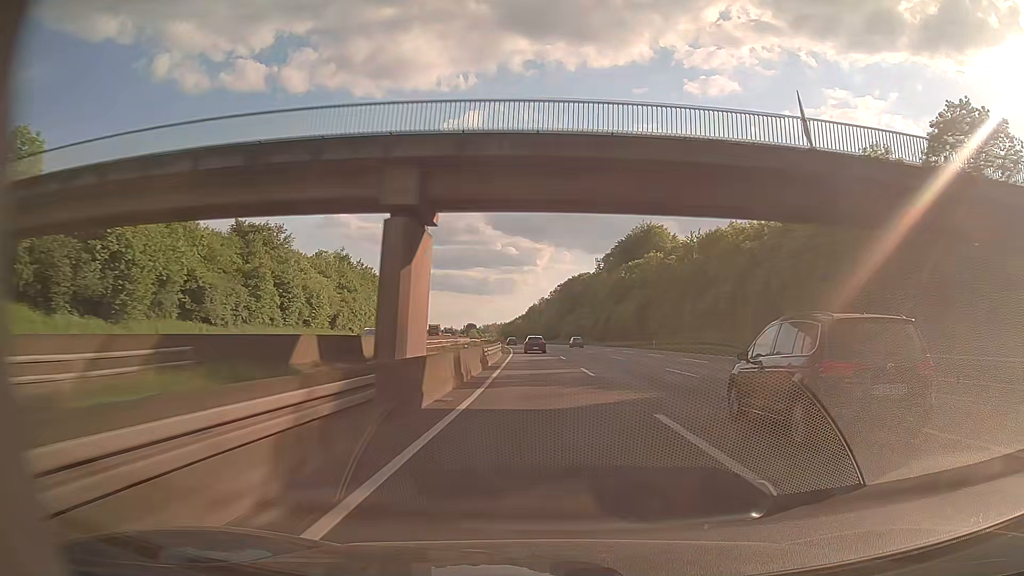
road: motorway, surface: asphalt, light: Day
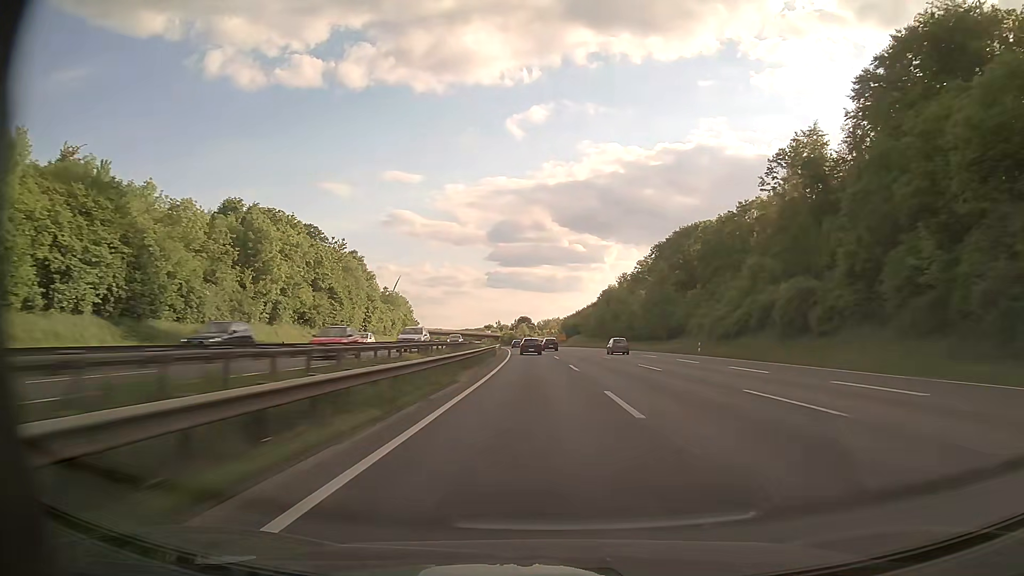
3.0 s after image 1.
(-5.6, +119.5) m; -6°
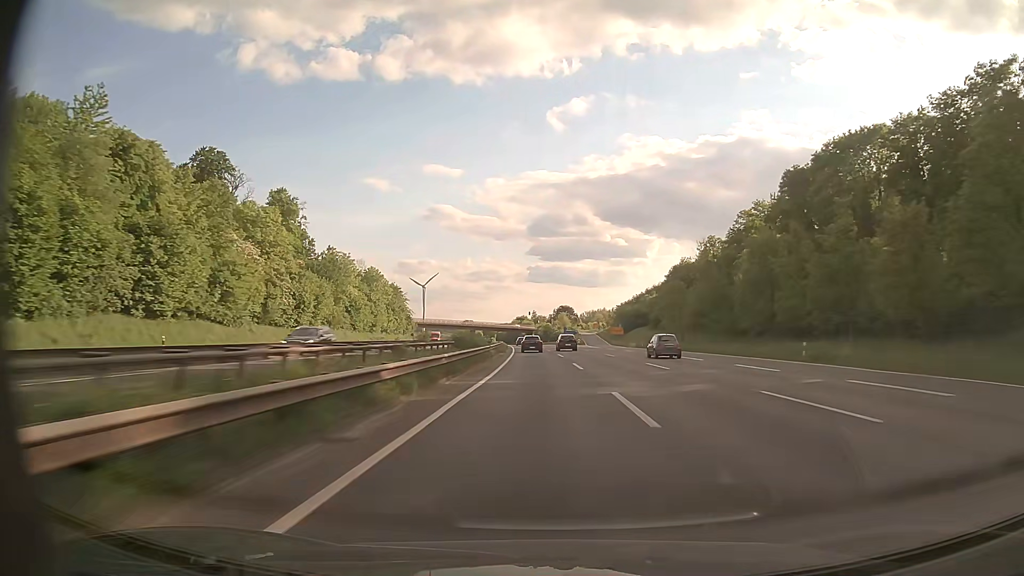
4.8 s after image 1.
(-2.2, +72.3) m; -4°
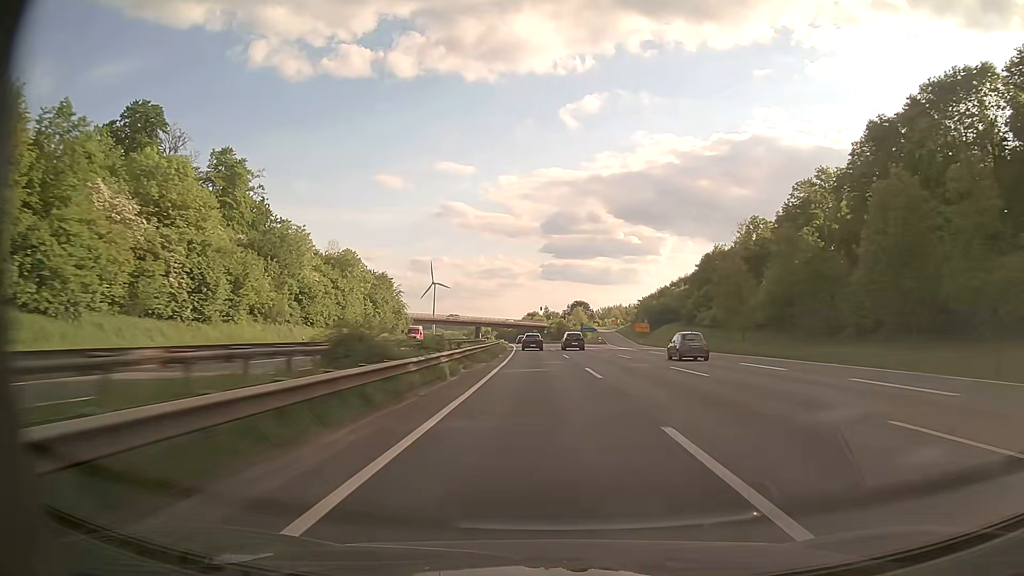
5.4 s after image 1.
(-0.2, +24.2) m; -1°
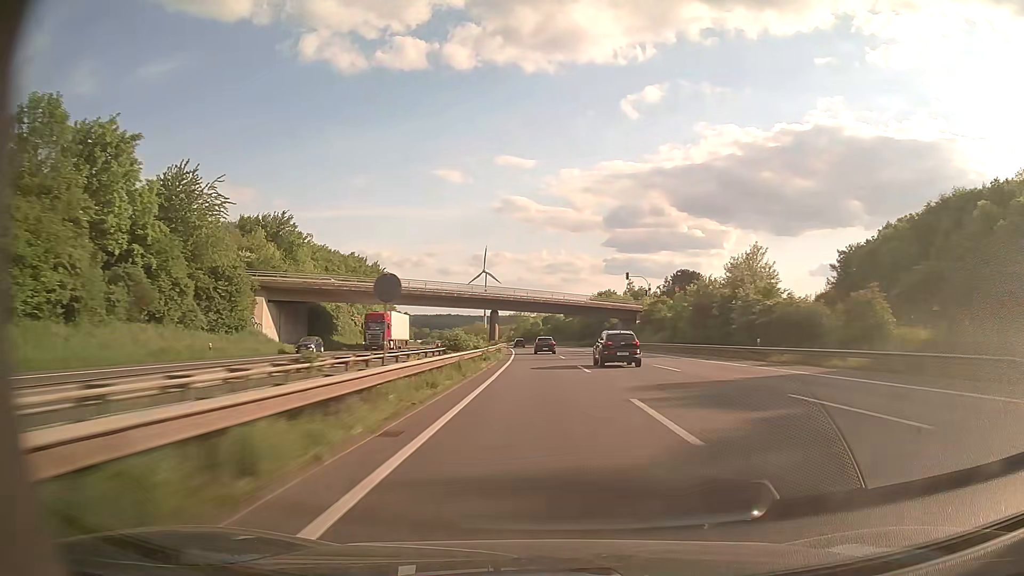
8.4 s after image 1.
(-5.2, +120.5) m; -5°
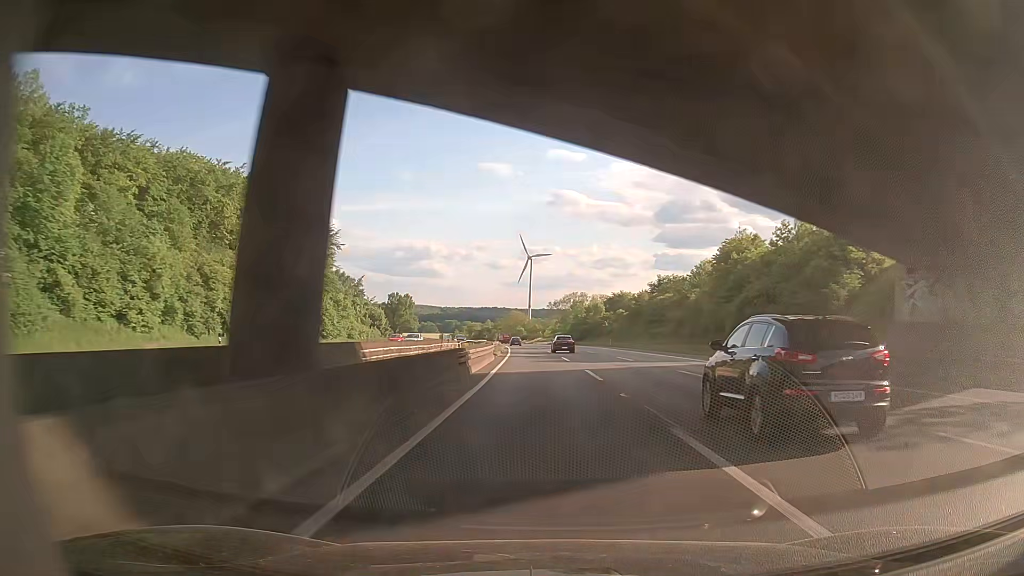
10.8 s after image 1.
(-3.7, +95.4) m; -4°
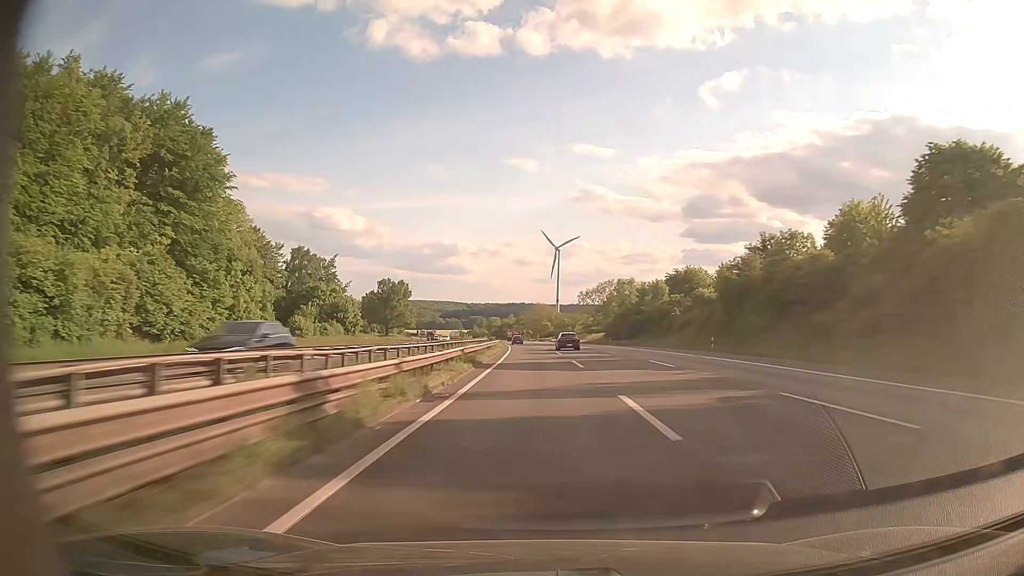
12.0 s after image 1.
(-0.8, +47.8) m; -2°
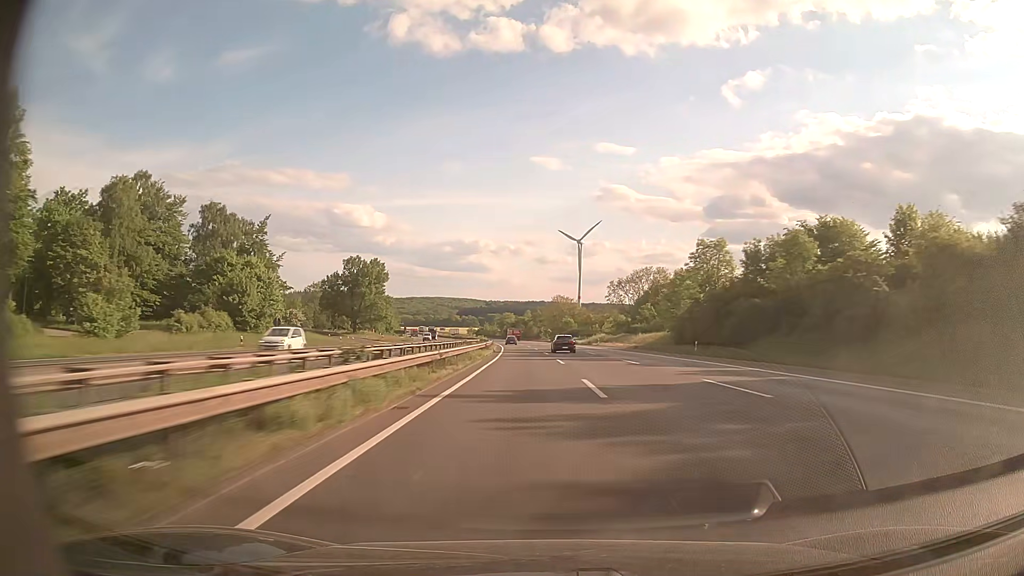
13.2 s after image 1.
(-1.0, +47.6) m; -2°
(0, +10) (0, +20) (0, +30) (0, +40) (-1, +50) (-1, +60) (-1, +70) (-1, +80) (-2, +90) (-2, +100) m
